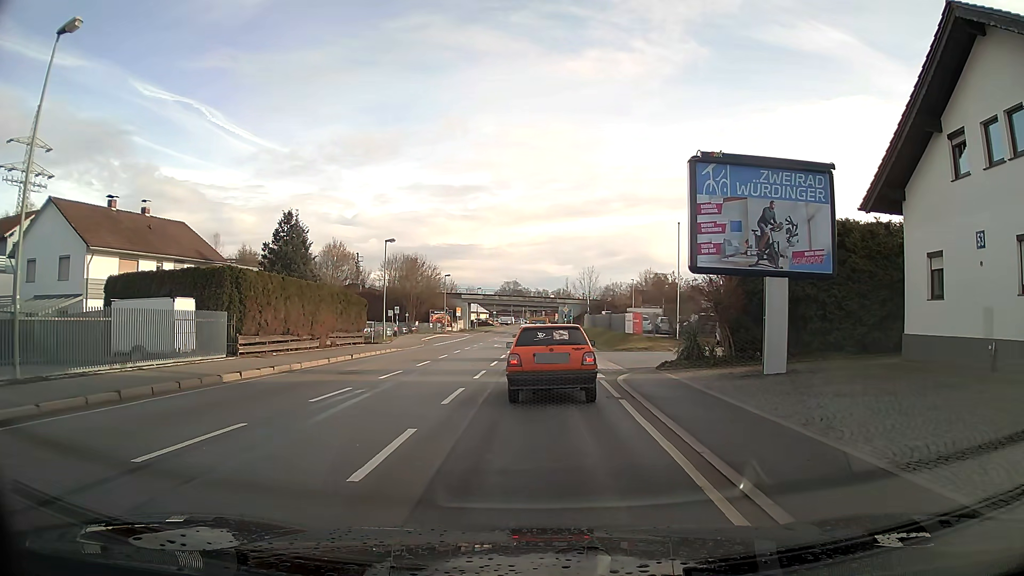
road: primary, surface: asphalt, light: Day
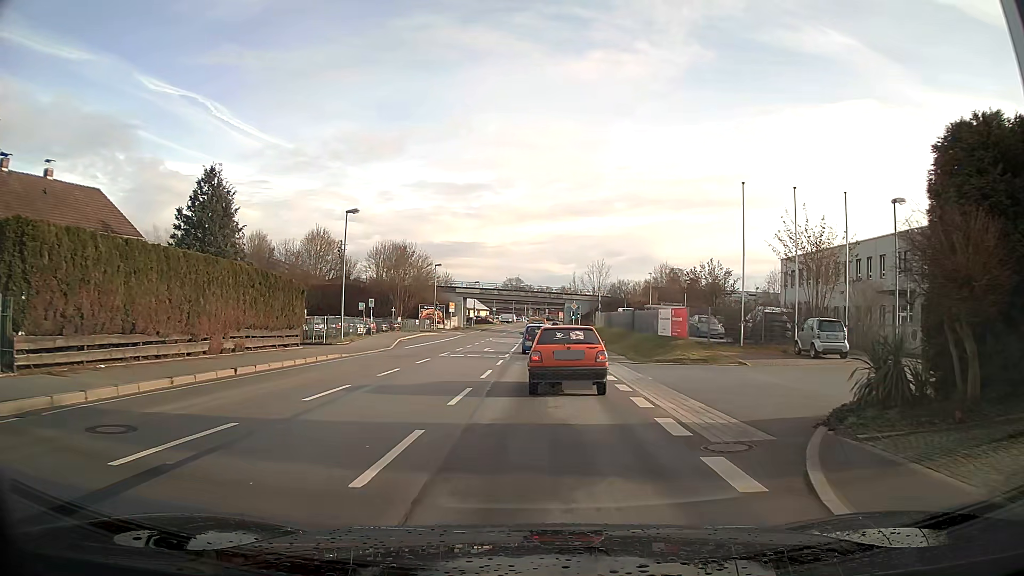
(0.0, +12.8) m; 0°
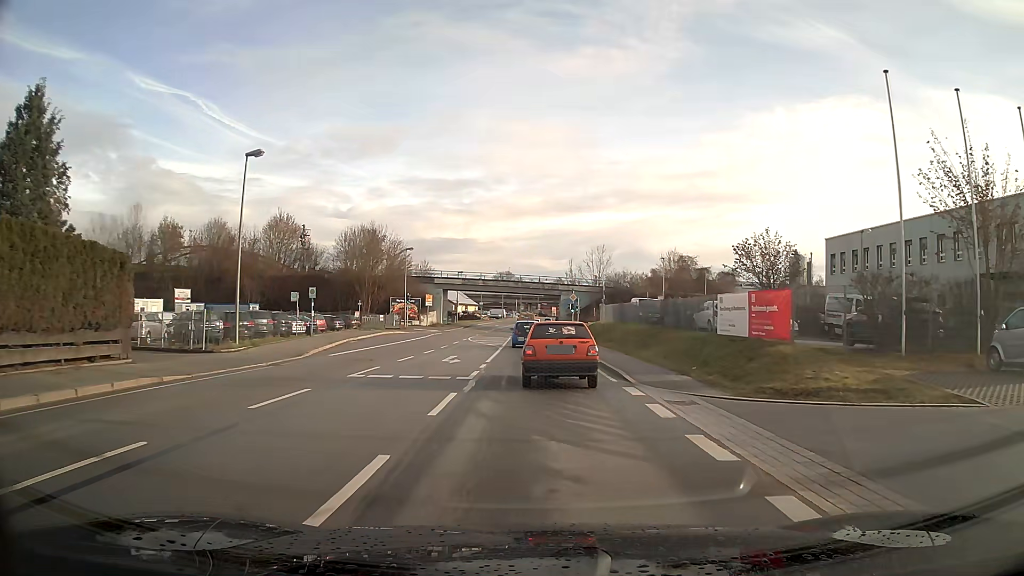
(+0.1, +14.0) m; +1°
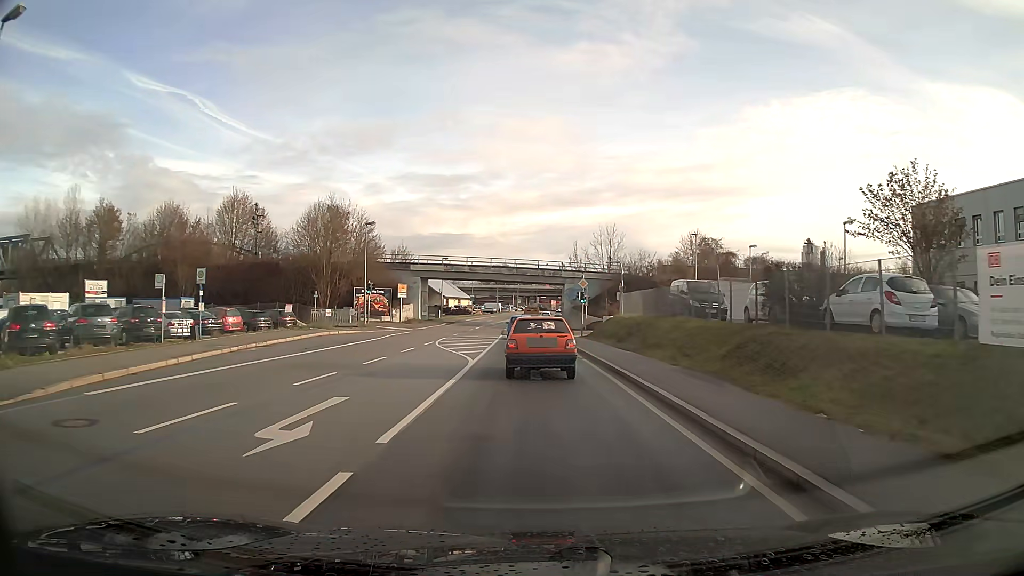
(0.0, +15.6) m; 0°
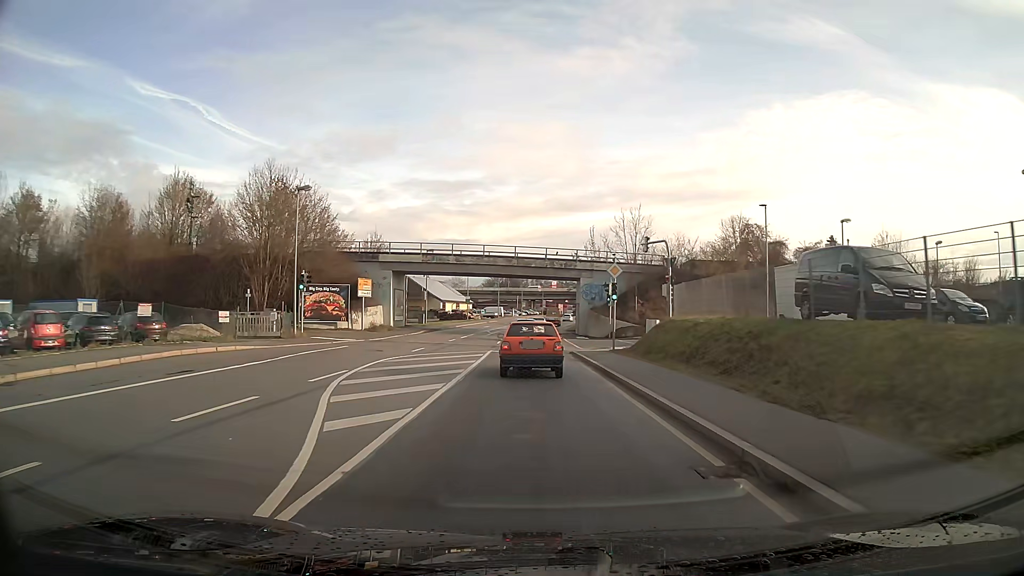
(-0.1, +17.0) m; 0°
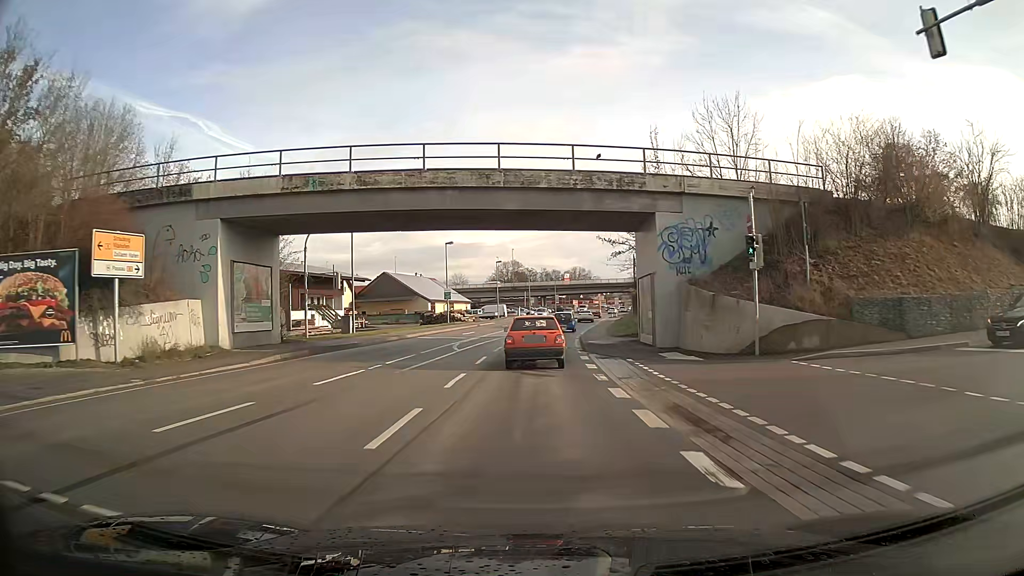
(-0.2, +32.2) m; -1°
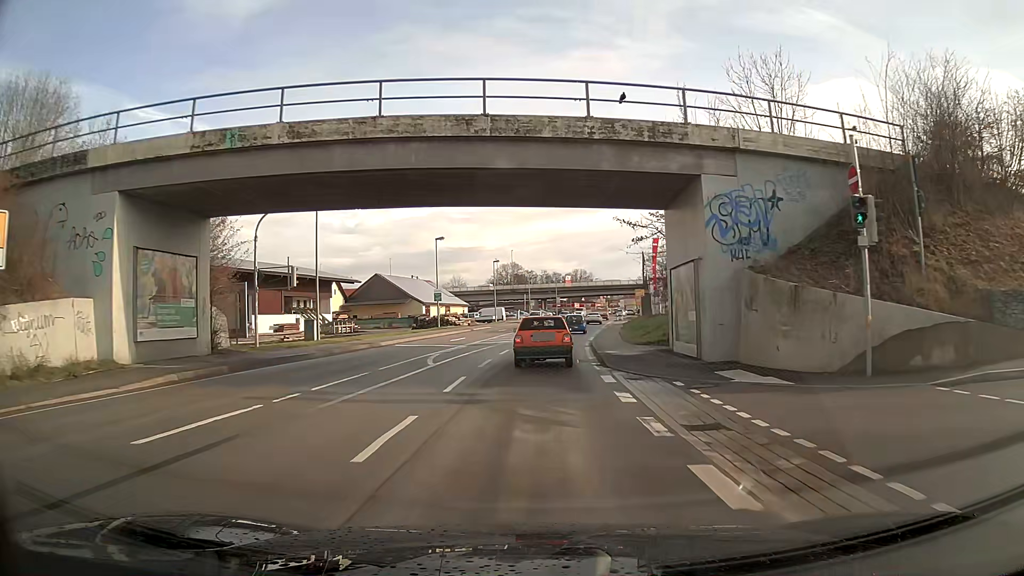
(0.0, +6.7) m; 0°
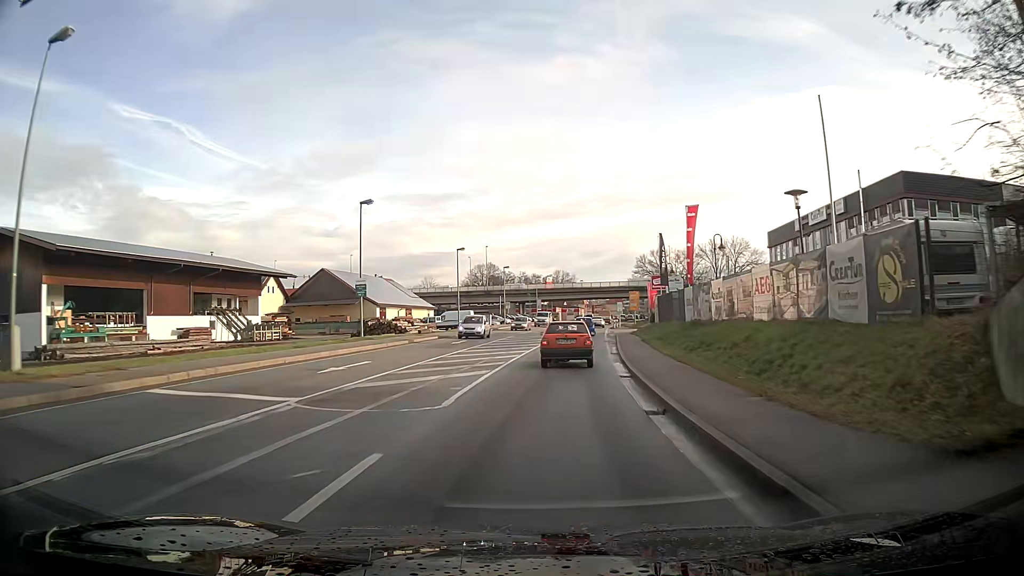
(+0.4, +20.7) m; +3°
(0, +10) (+1, +20) (+1, +30) (+2, +40) (+3, +50) (+4, +60) (+5, +70) (+6, +80) (+7, +90) (+9, +100) m
